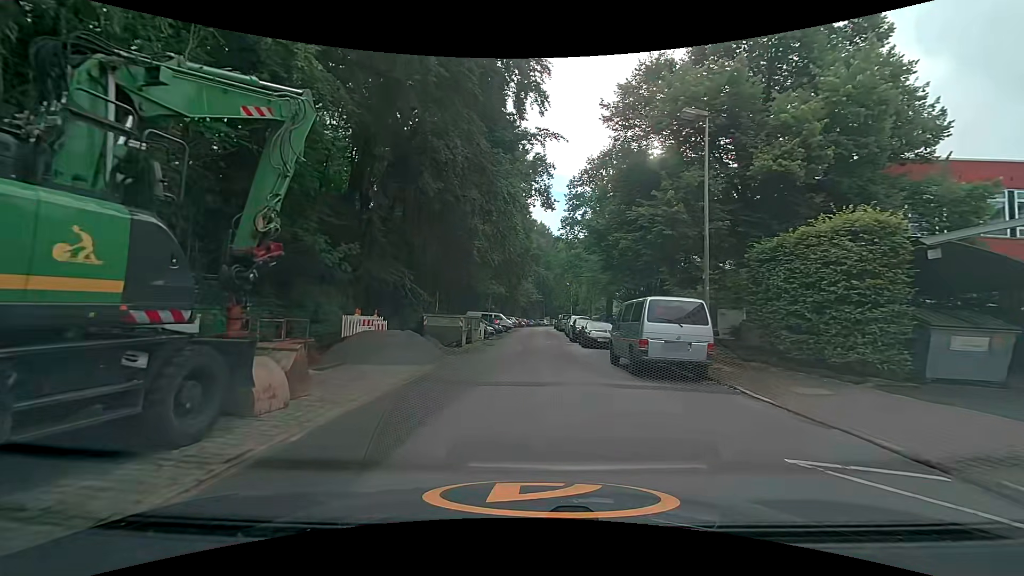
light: Day
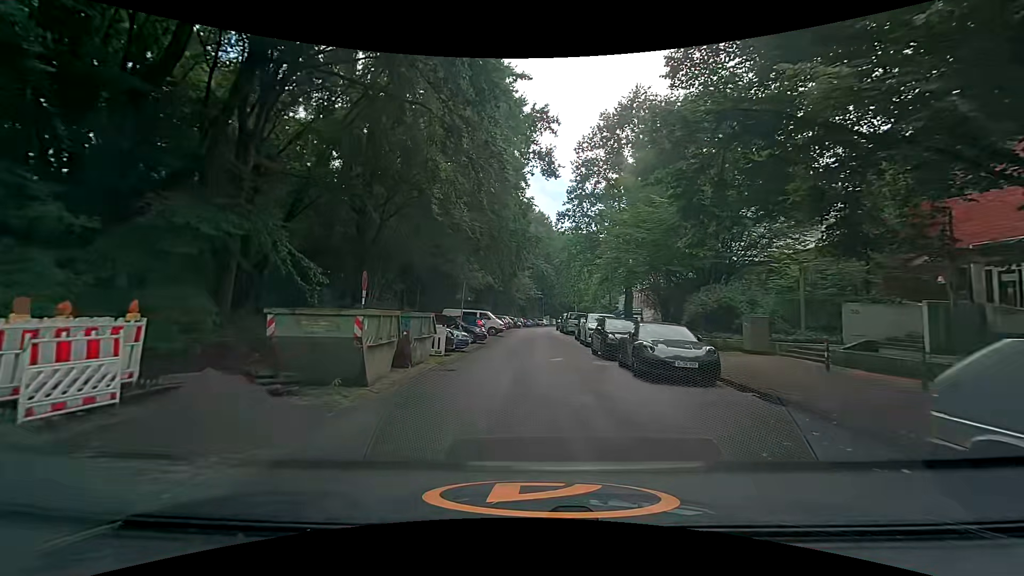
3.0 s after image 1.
(+0.3, +12.9) m; +2°
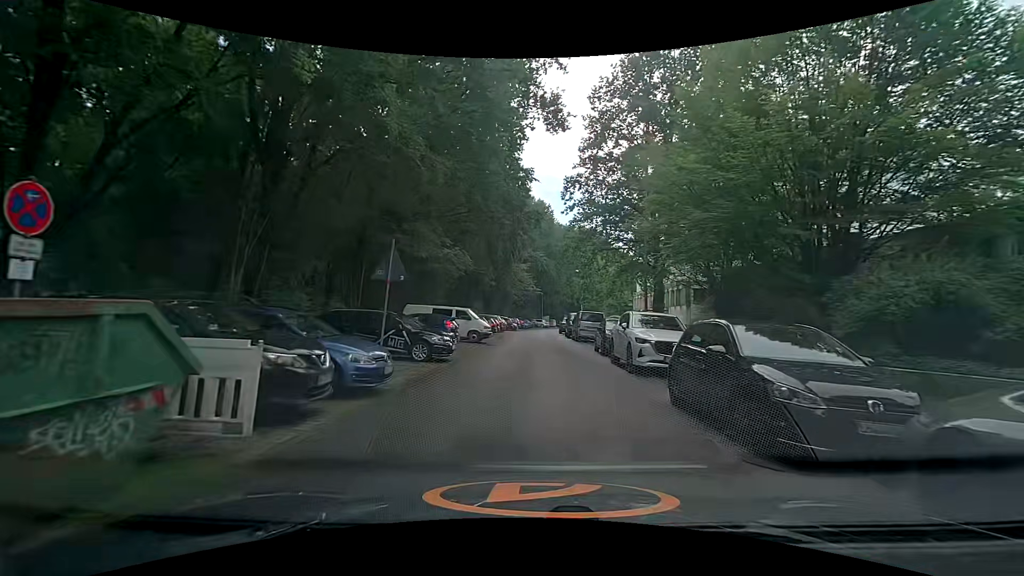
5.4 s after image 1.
(0.0, +11.4) m; +1°
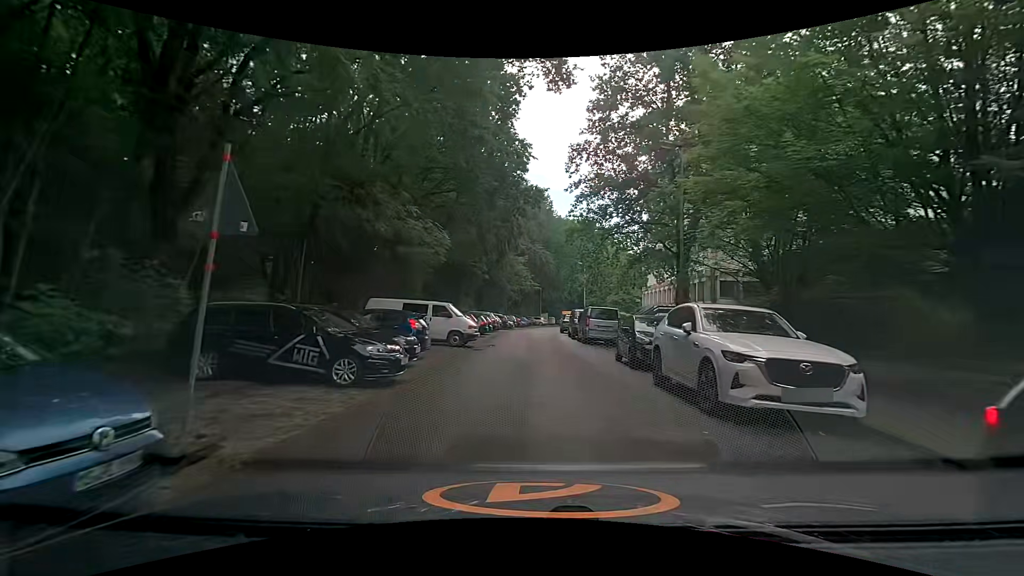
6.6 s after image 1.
(-0.1, +6.0) m; +1°
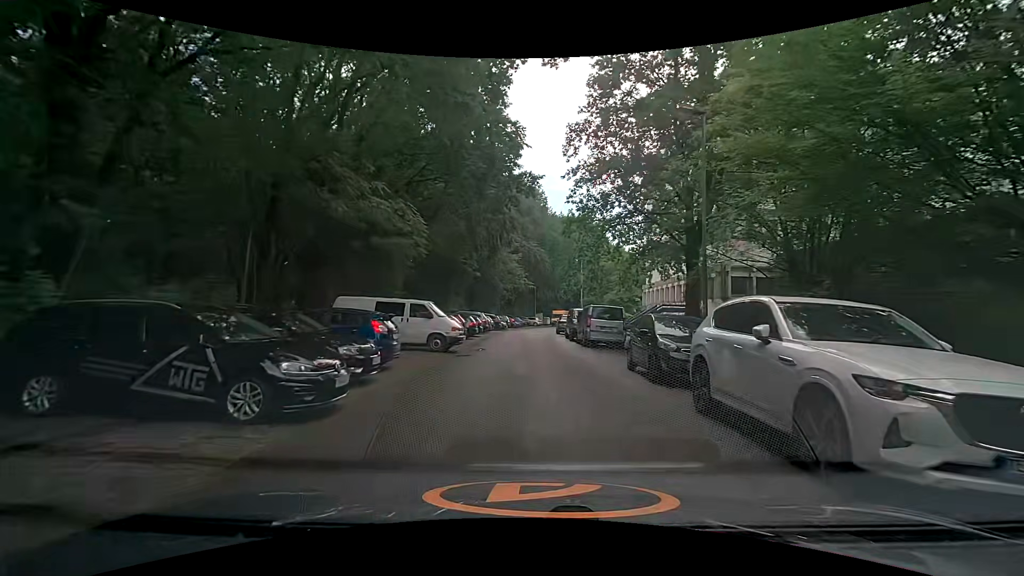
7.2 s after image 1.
(-0.1, +3.0) m; -1°
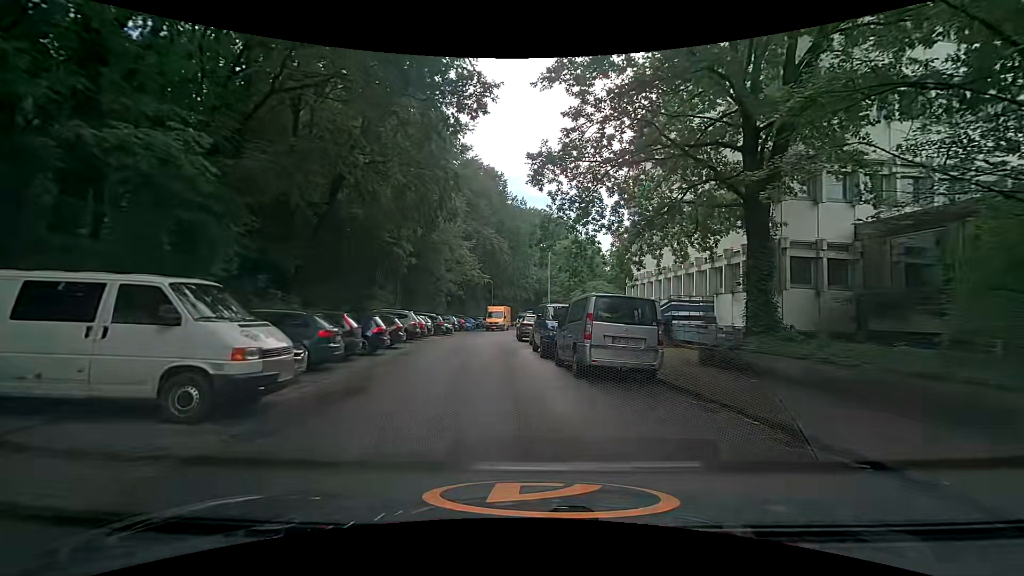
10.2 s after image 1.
(+0.3, +11.5) m; +6°
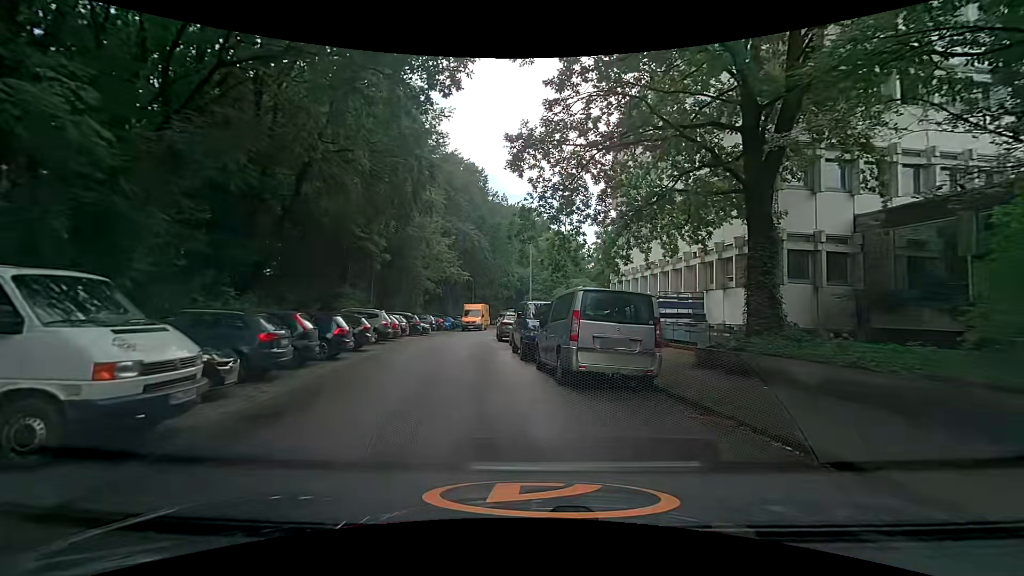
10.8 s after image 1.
(0.0, +1.6) m; -1°
